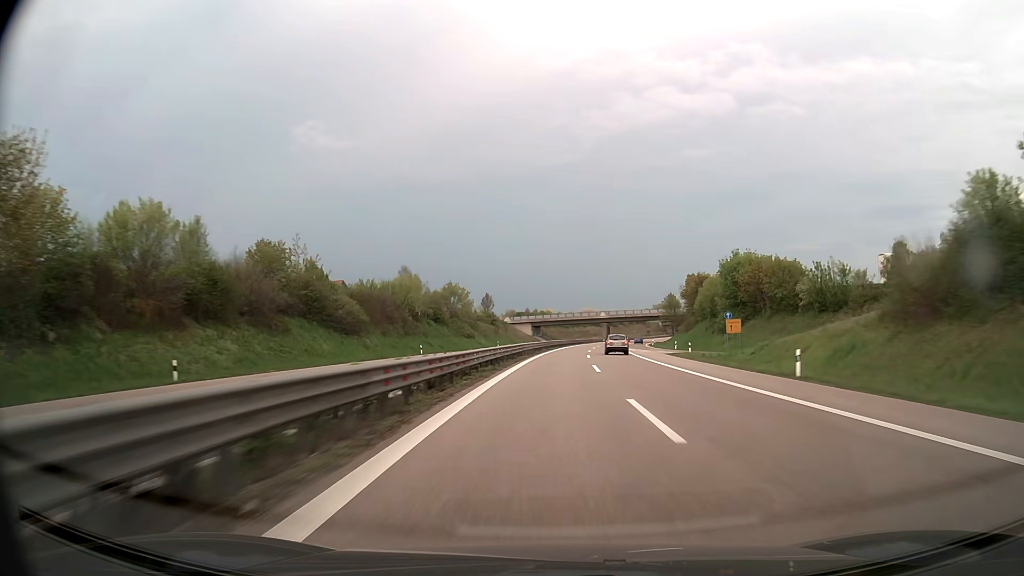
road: trunk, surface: asphalt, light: Day
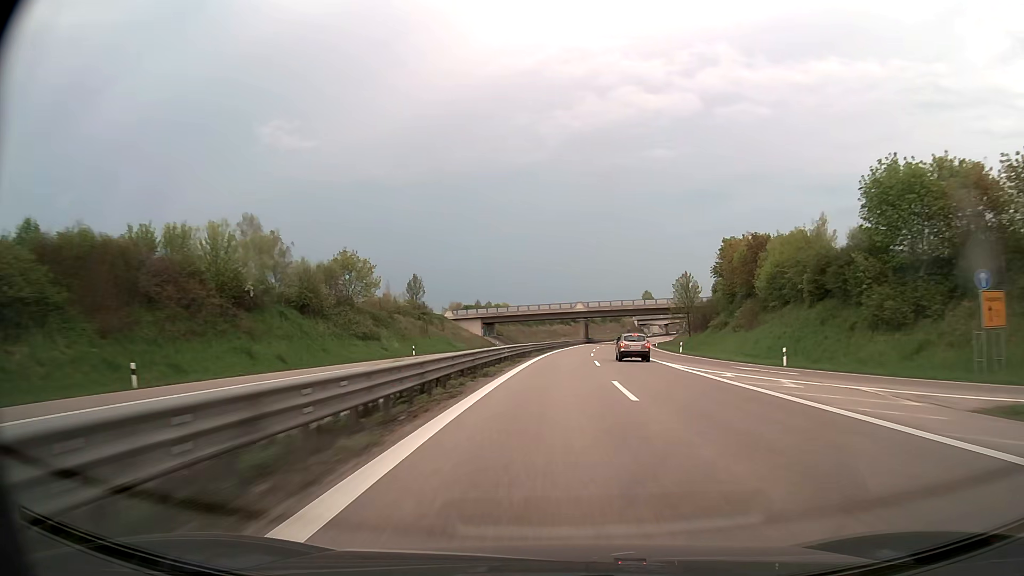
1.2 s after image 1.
(+1.4, +47.7) m; +3°
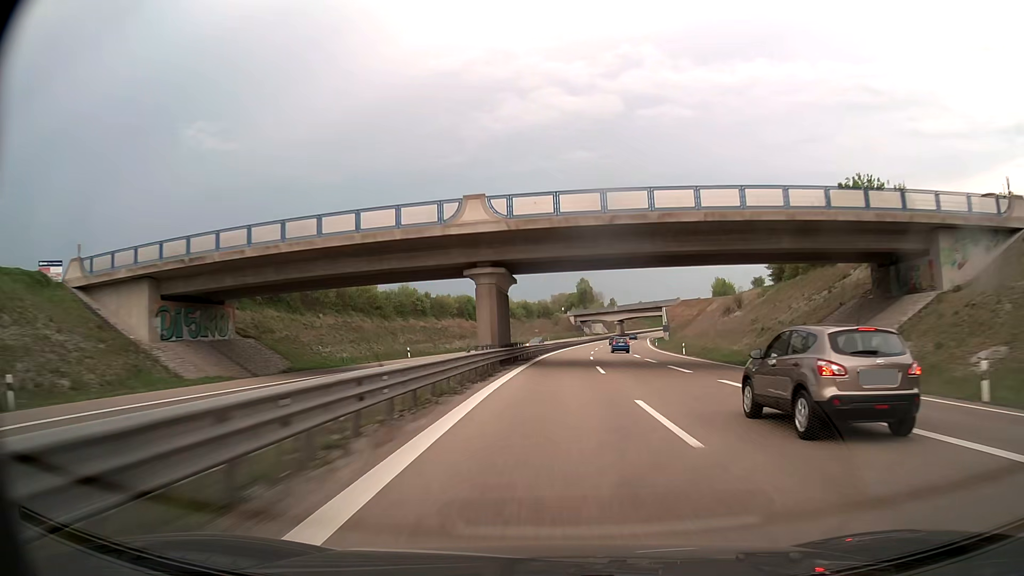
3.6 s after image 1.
(+5.8, +95.2) m; +7°
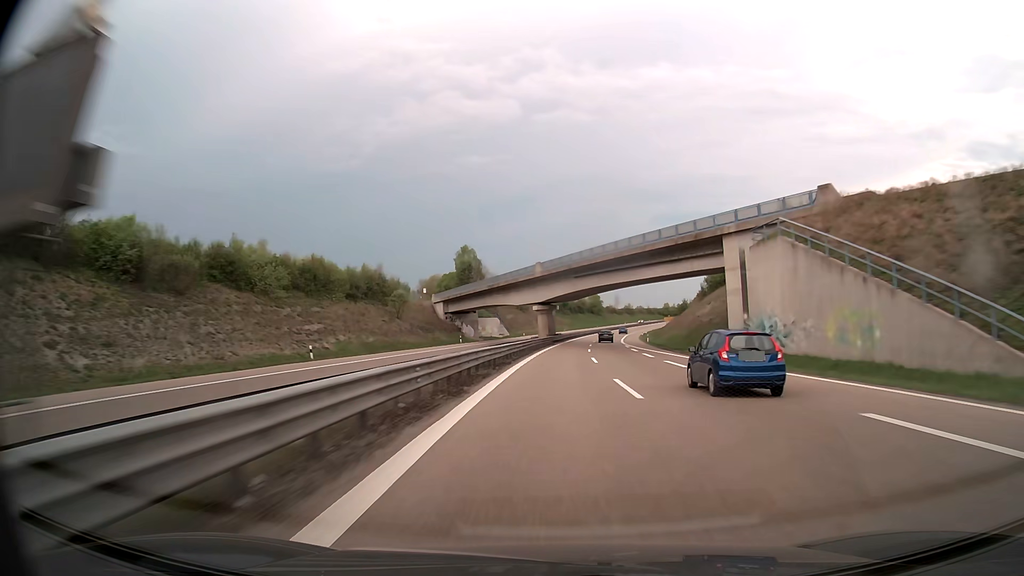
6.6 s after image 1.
(+8.6, +118.9) m; +9°
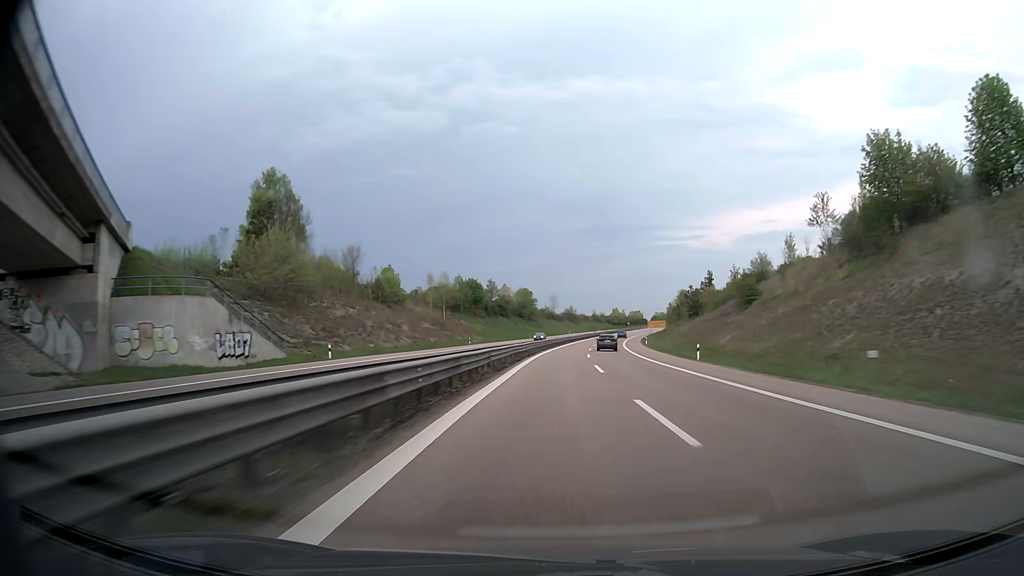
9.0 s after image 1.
(+5.4, +95.0) m; +7°
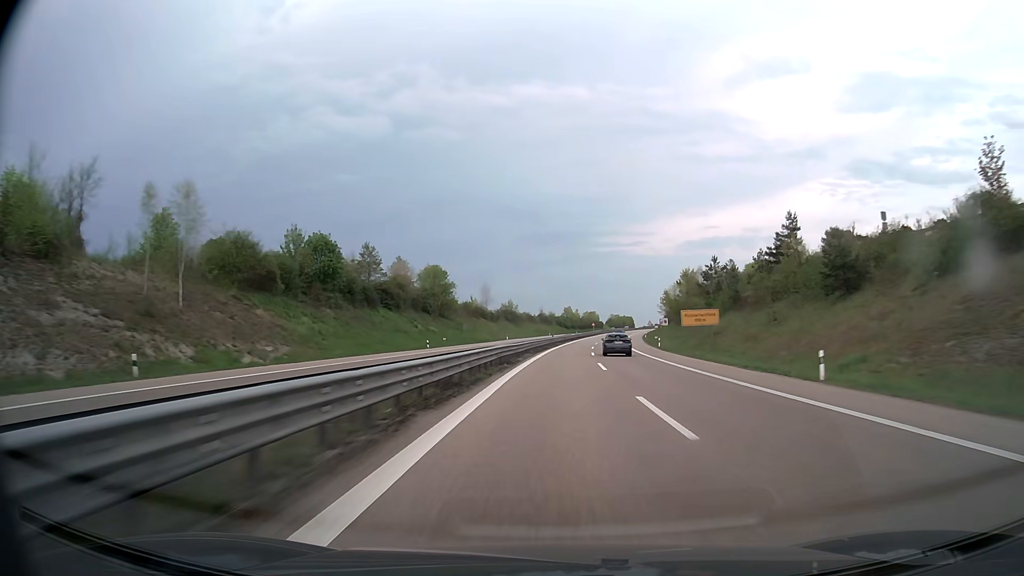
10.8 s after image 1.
(+3.0, +71.1) m; +5°
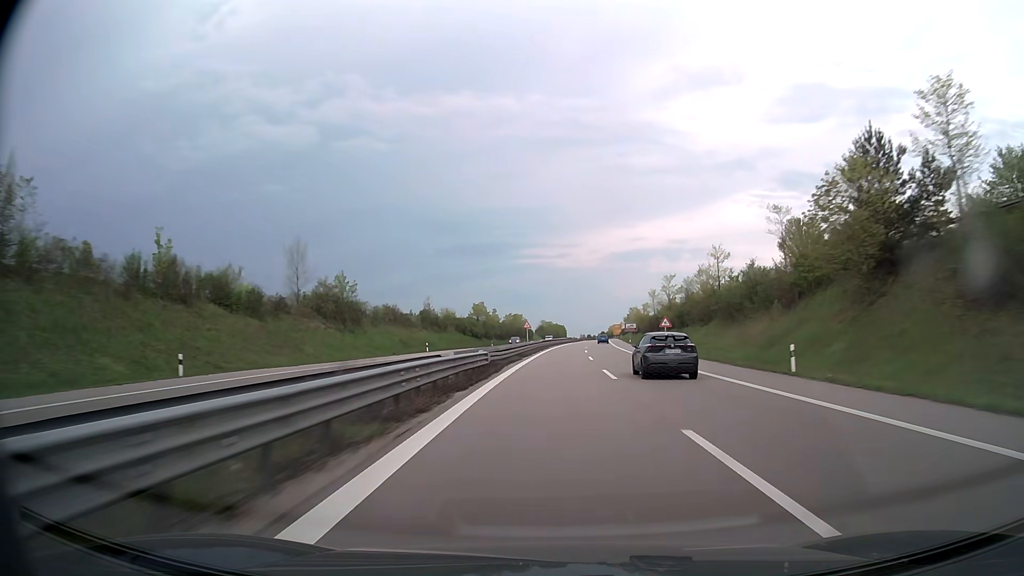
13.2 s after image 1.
(+6.1, +94.6) m; +7°
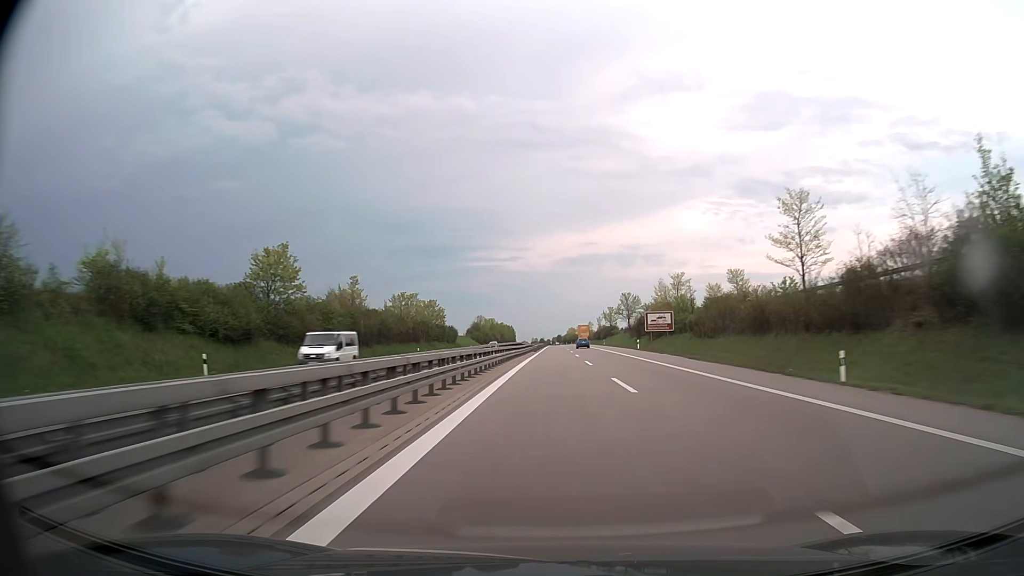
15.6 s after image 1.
(+3.7, +94.8) m; +4°
(0, +10) (0, +20) (0, +30) (0, +40) (+1, +50) (+1, +60) (+1, +70) (+1, +80) (+1, +90) (+1, +100) m
